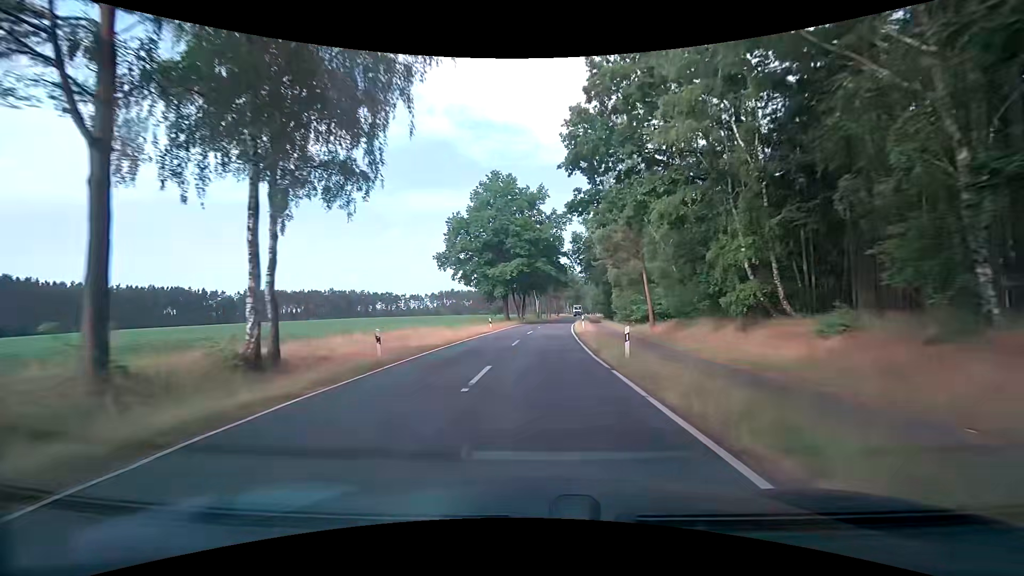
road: tertiary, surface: asphalt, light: Day
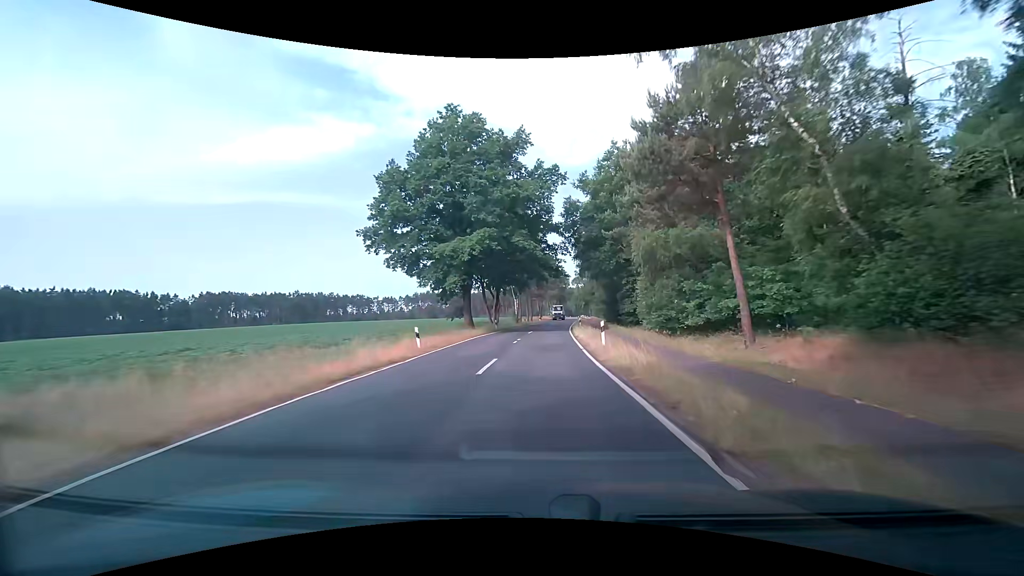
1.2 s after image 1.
(+0.5, +21.1) m; +2°
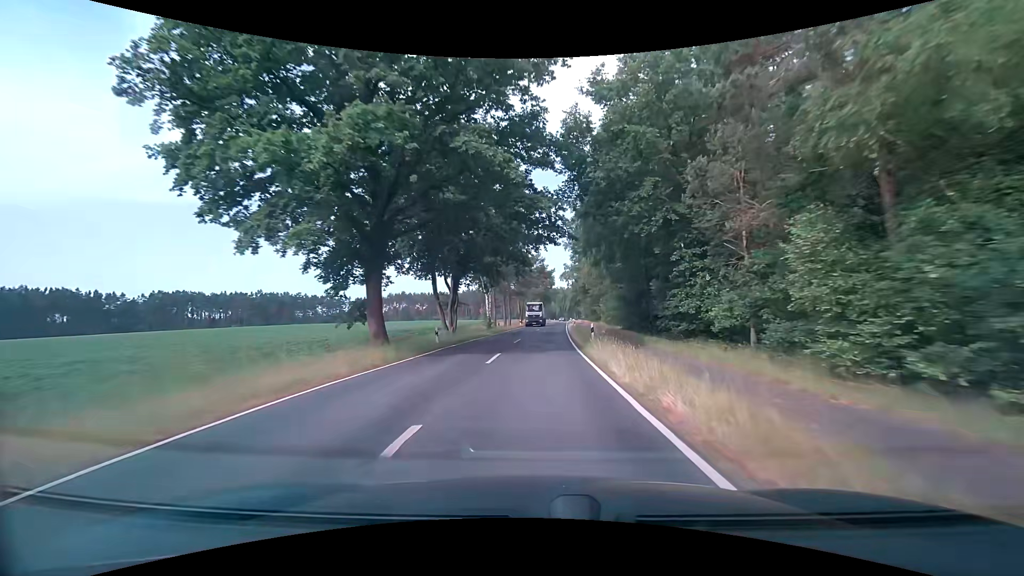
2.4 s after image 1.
(+0.5, +21.0) m; +3°
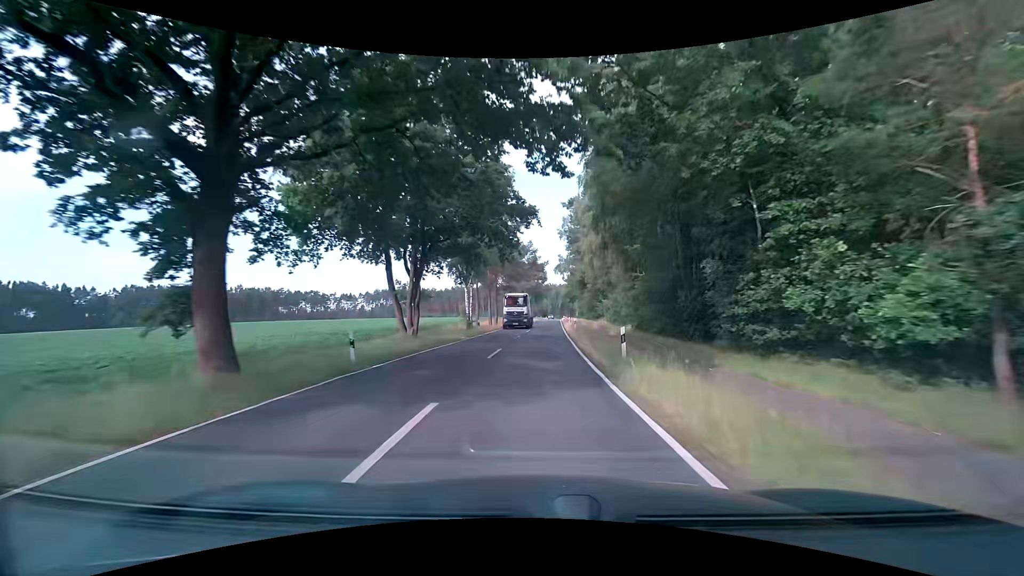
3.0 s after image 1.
(0.0, +10.5) m; +1°
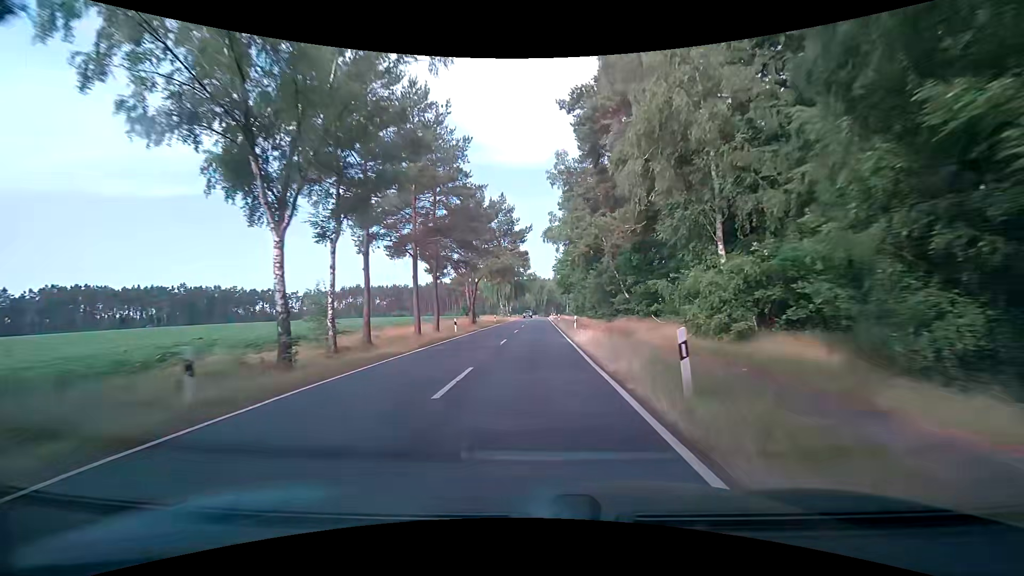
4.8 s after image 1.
(+0.8, +31.6) m; +1°
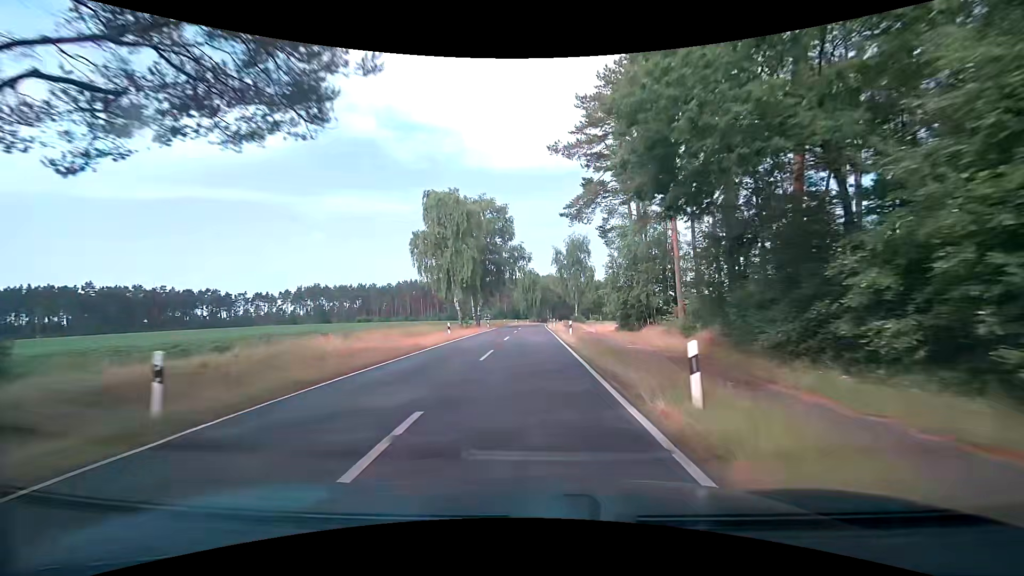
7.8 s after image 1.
(+1.1, +52.6) m; +2°
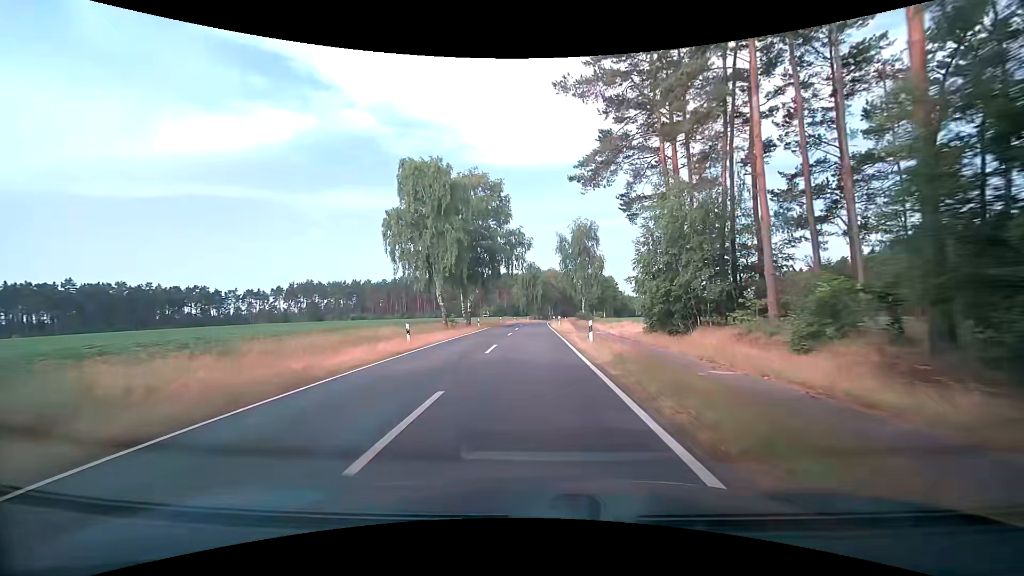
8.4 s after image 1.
(-0.1, +10.5) m; -1°
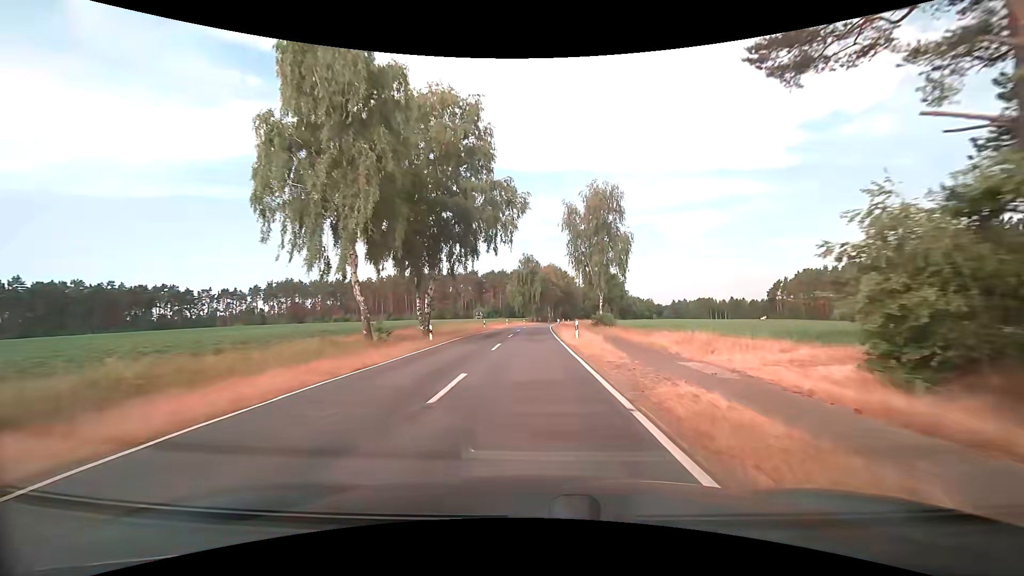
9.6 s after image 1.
(+0.2, +21.0) m; +1°
(0, +10) (0, +20) (0, +30) (0, +40) (0, +50) (+1, +60) (+1, +70) (+2, +80) (+3, +90) (+4, +100) m
